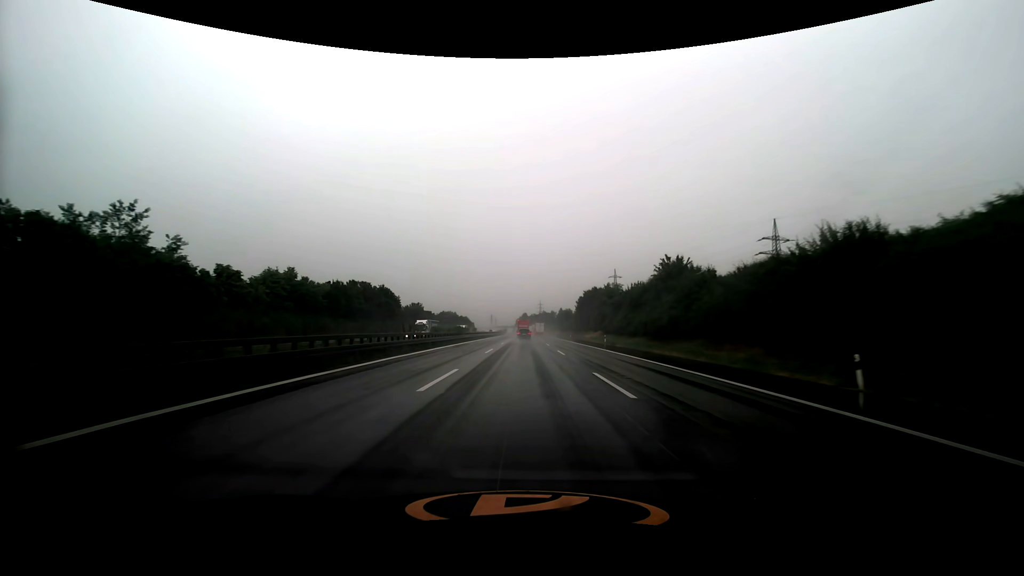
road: motorway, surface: asphalt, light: Day
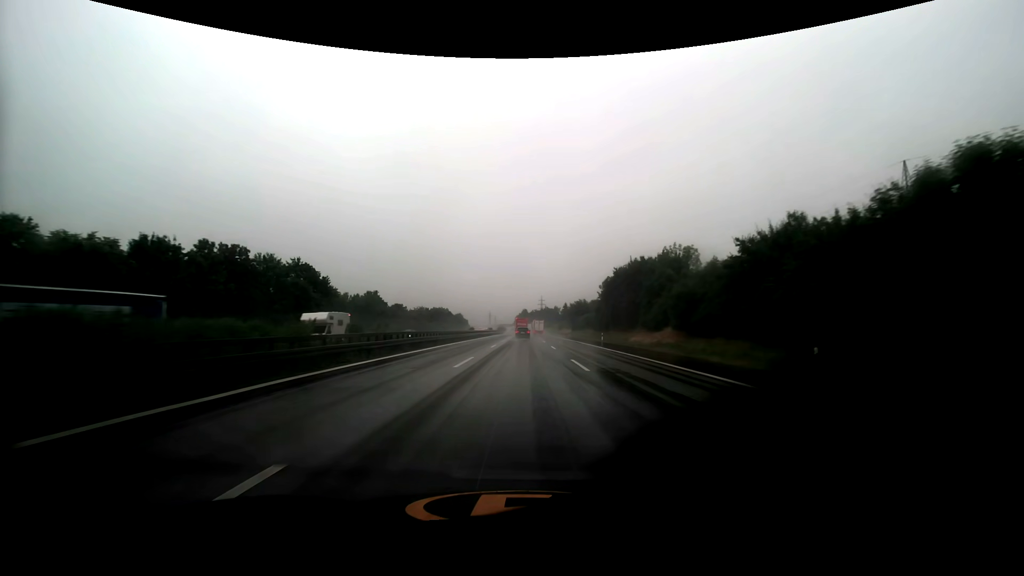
(0.0, +48.1) m; 0°
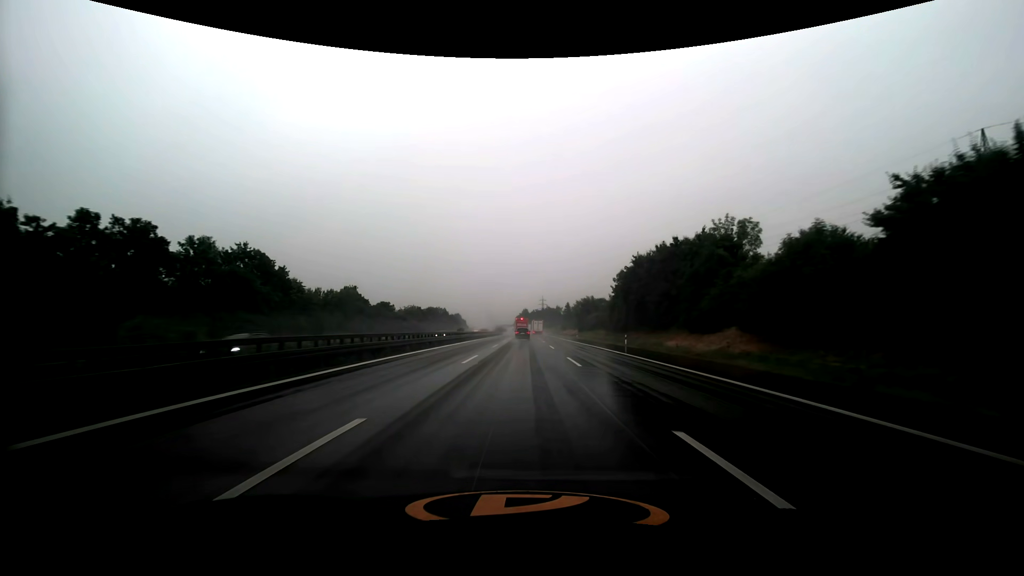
(0.0, +15.6) m; 0°
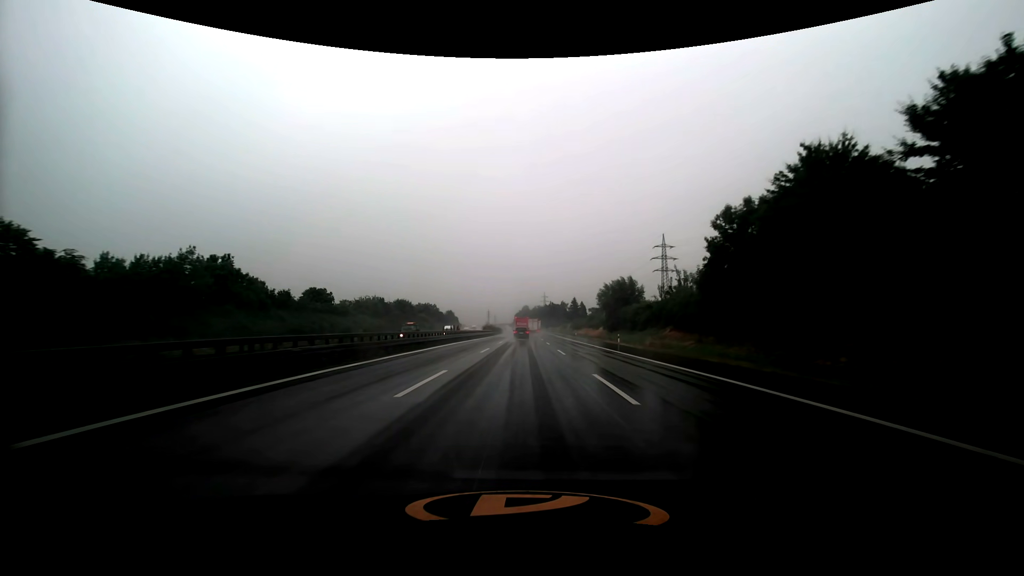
(0.0, +45.8) m; 0°
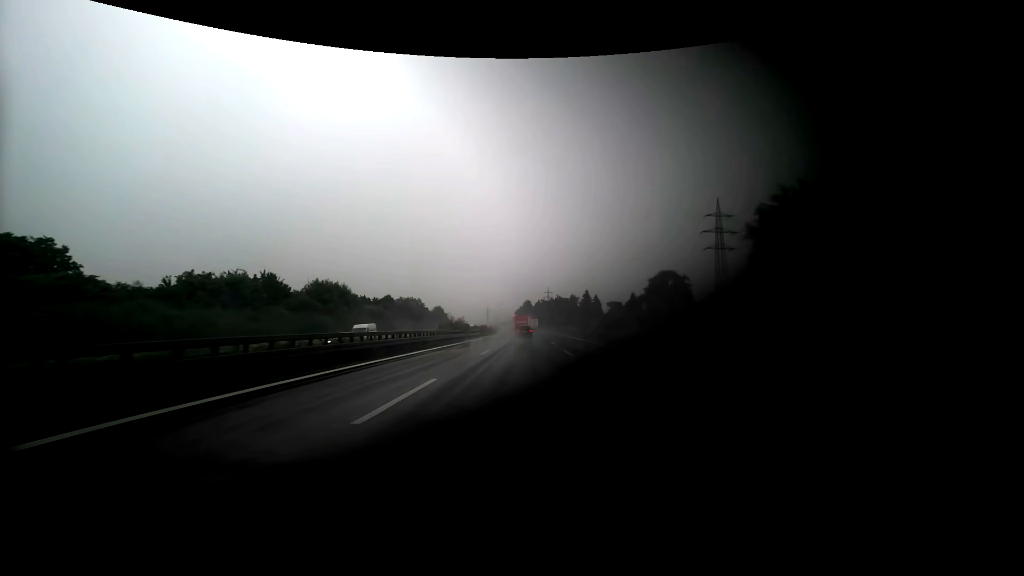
(0.0, +56.5) m; 0°
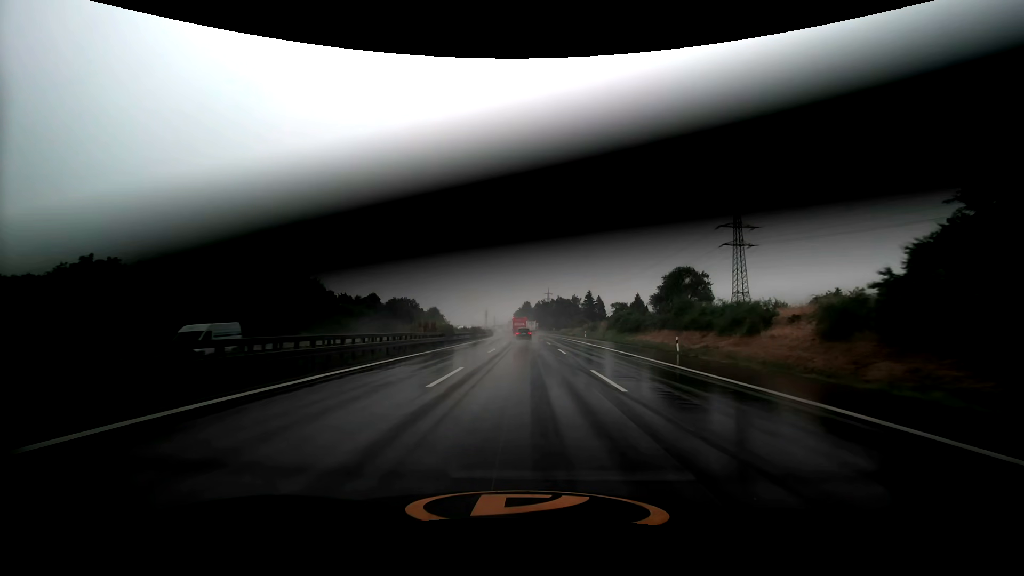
(0.0, +13.2) m; 0°
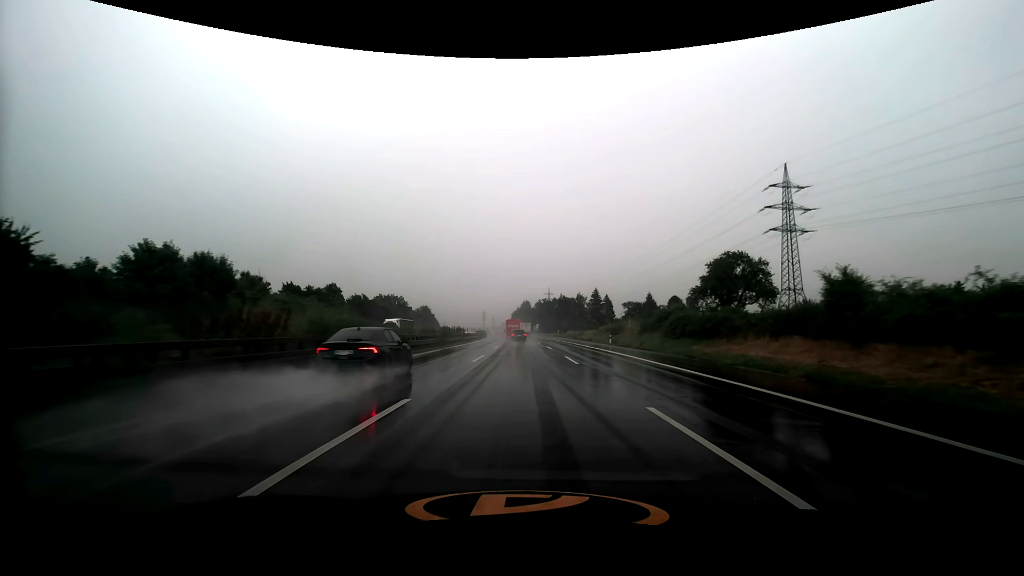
(+0.1, +26.4) m; 0°
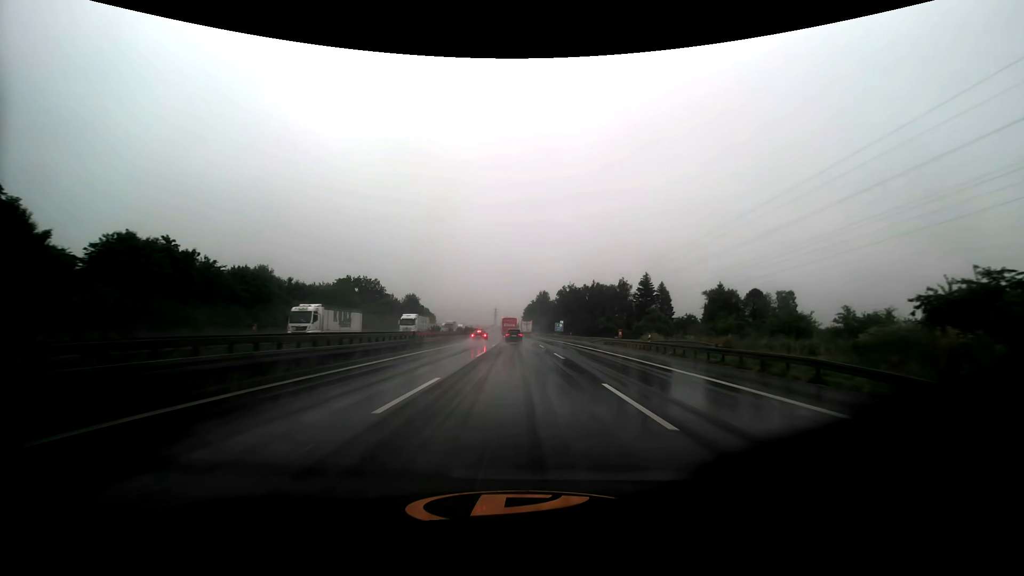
(-0.7, +68.4) m; -2°
(0, +10) (0, +20) (0, +30) (0, +40) (-1, +50) (-1, +60) (-1, +70) (-2, +80) (-2, +90) (-3, +100) m
